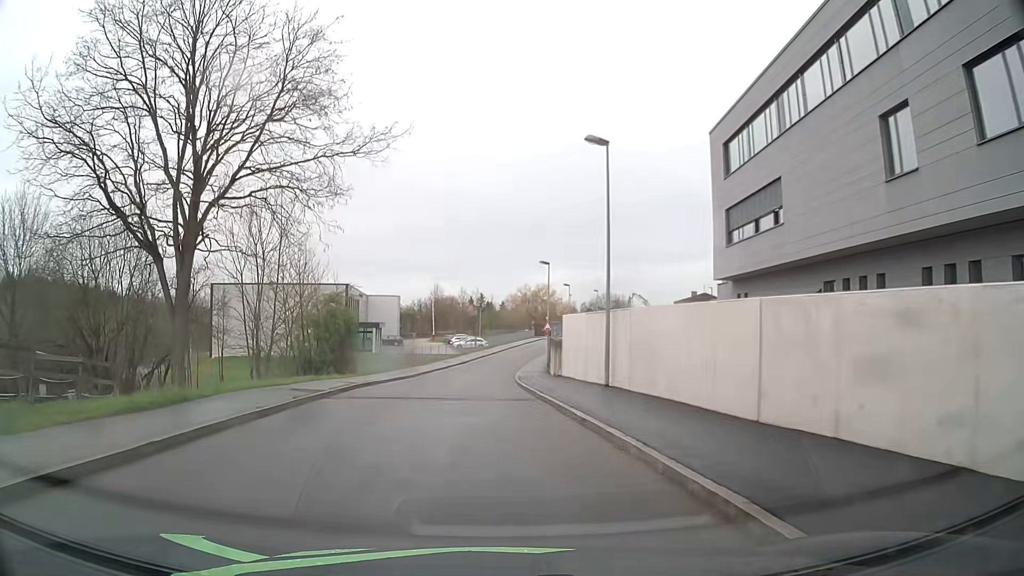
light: Day
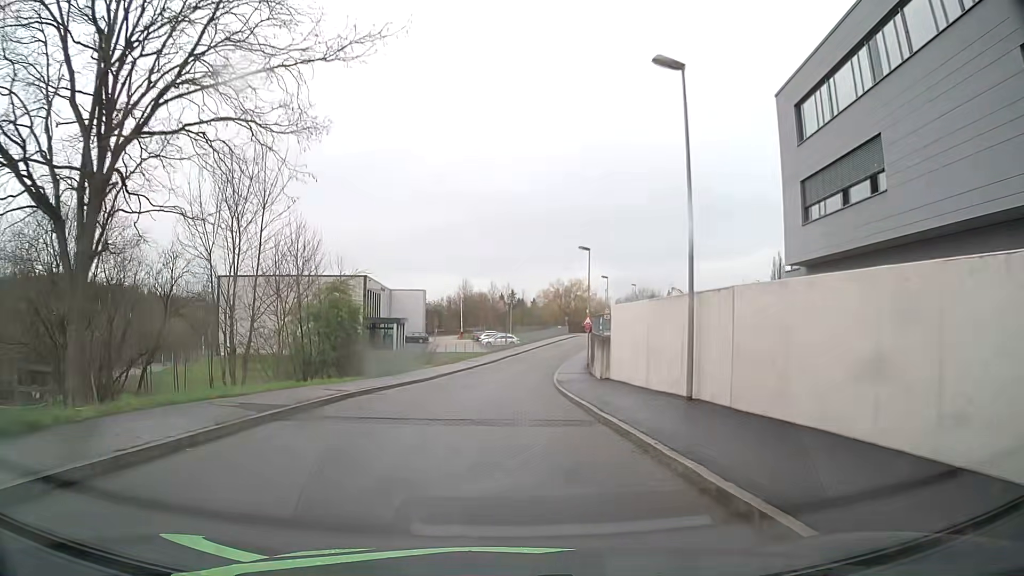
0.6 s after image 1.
(-0.2, +6.4) m; -2°
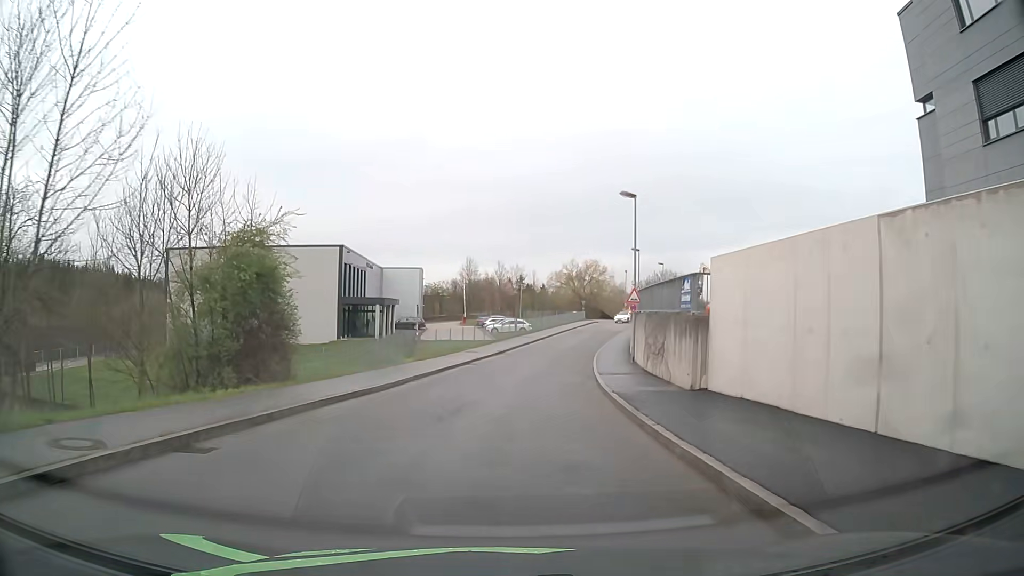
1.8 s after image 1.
(-0.4, +13.4) m; -2°
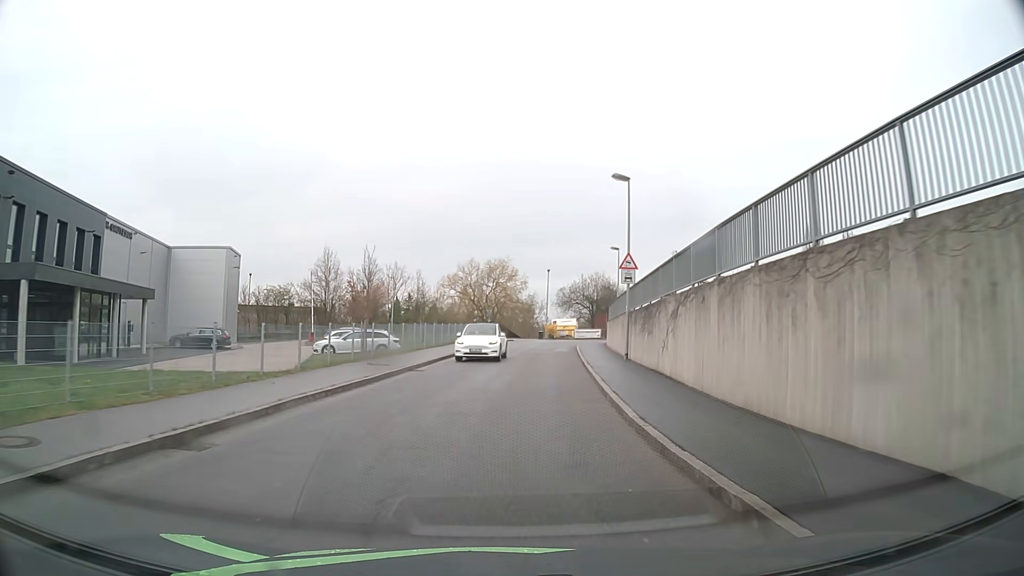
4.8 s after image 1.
(+2.3, +34.0) m; +9°
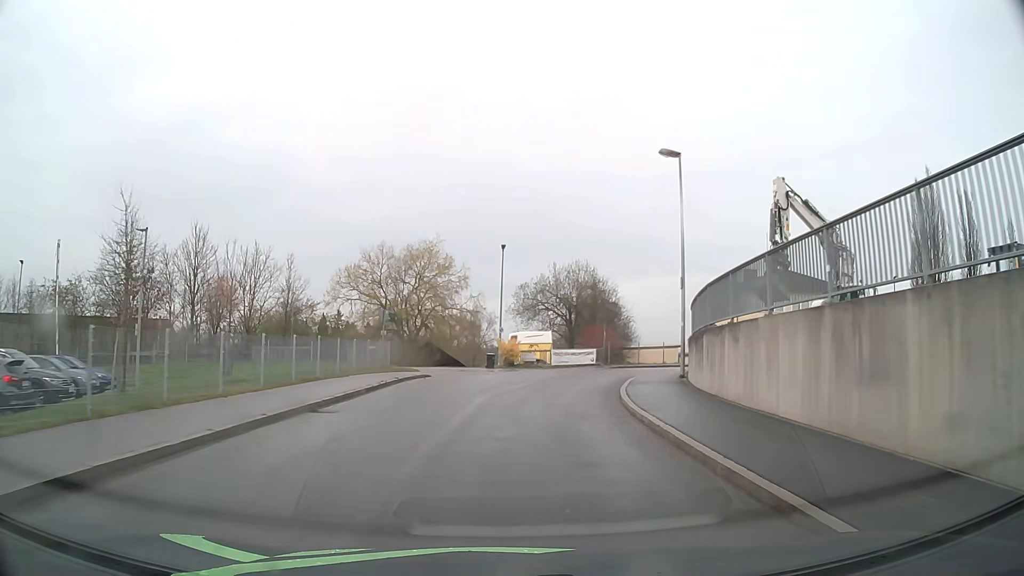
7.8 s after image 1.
(+1.8, +35.2) m; +5°
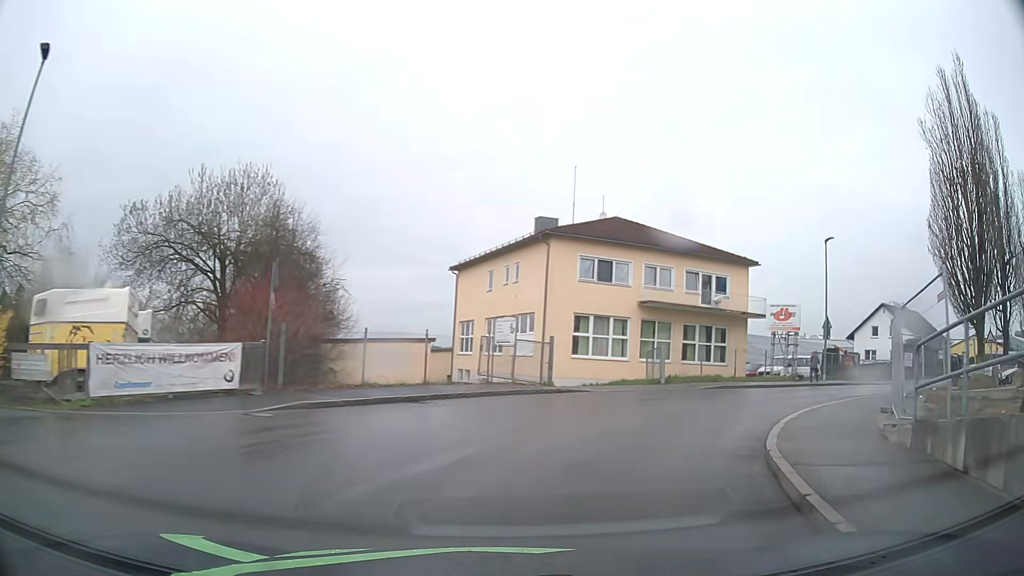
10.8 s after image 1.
(+4.2, +30.9) m; +23°
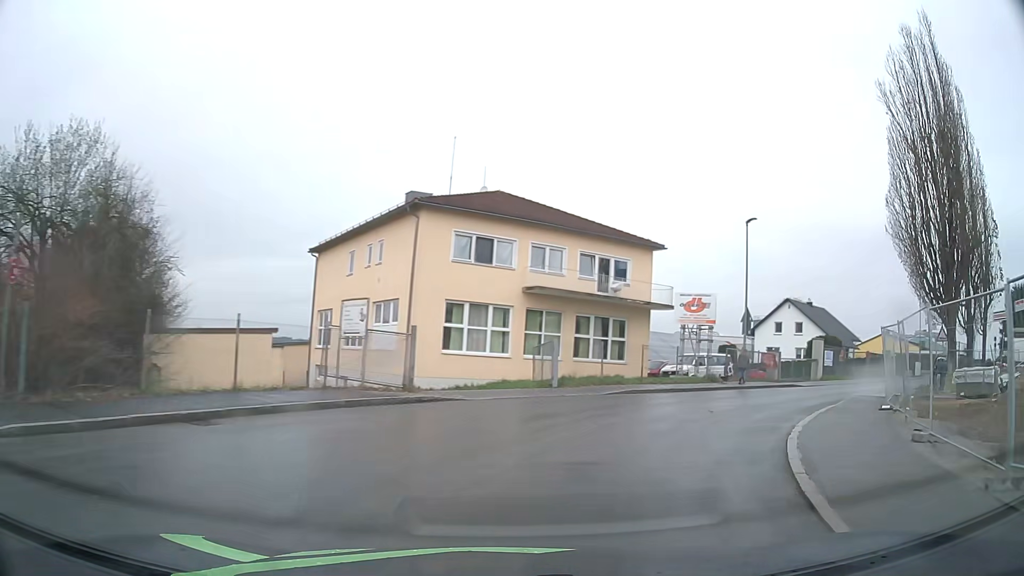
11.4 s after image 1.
(+0.5, +5.7) m; +11°
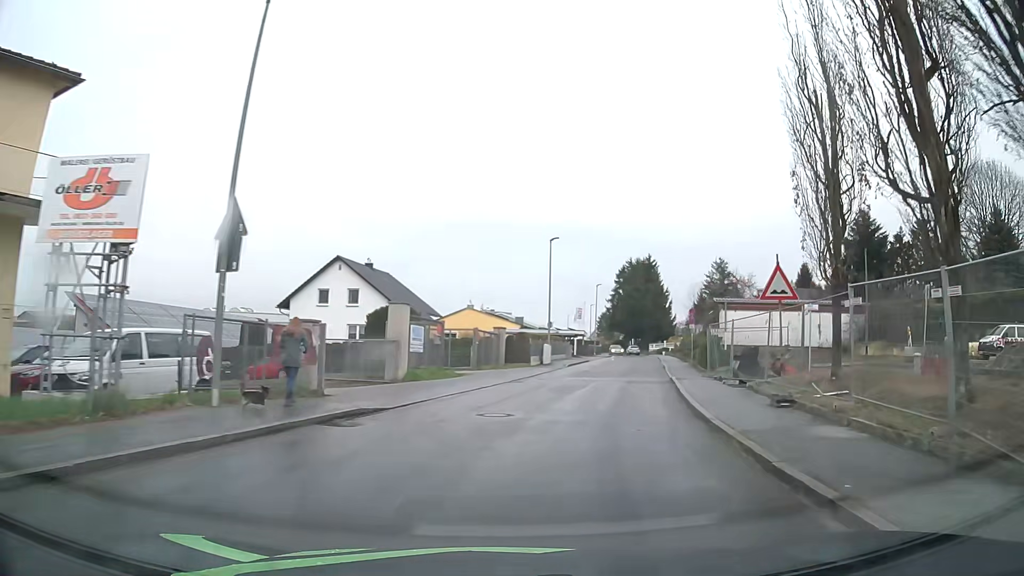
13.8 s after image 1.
(+7.9, +20.2) m; +40°
(+1, +10) (+3, +20) (+5, +30) (+7, +39) (+10, +49) (+12, +59) (+15, +68) (+17, +78) (+19, +88) (+21, +98) m
